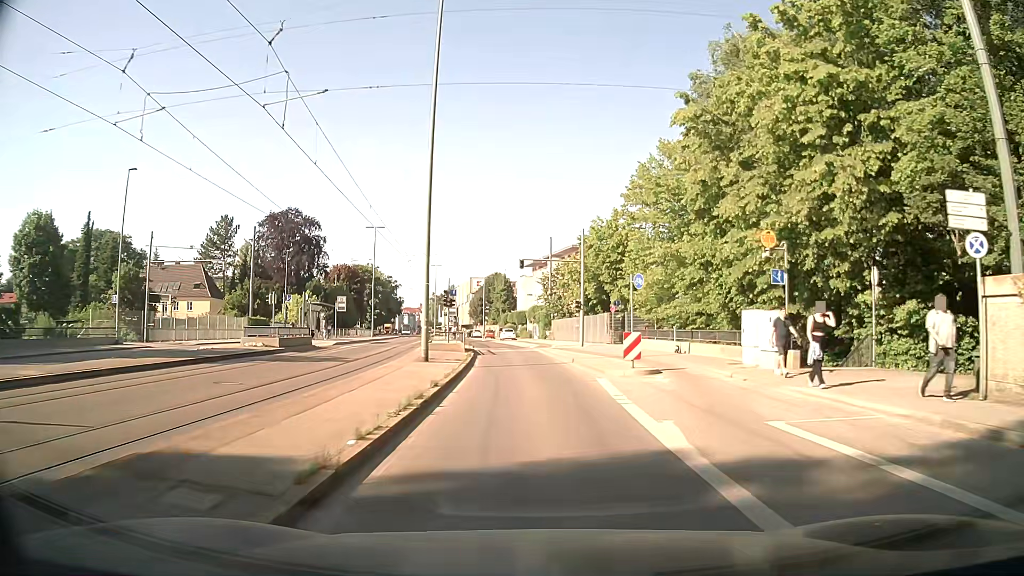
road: secondary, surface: asphalt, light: Day
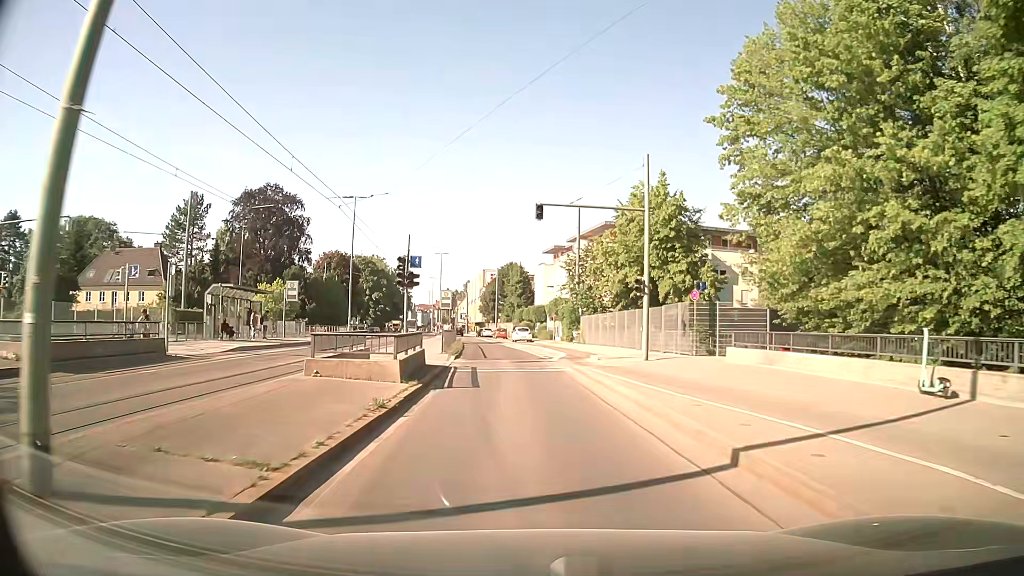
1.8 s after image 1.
(0.0, +19.1) m; -1°
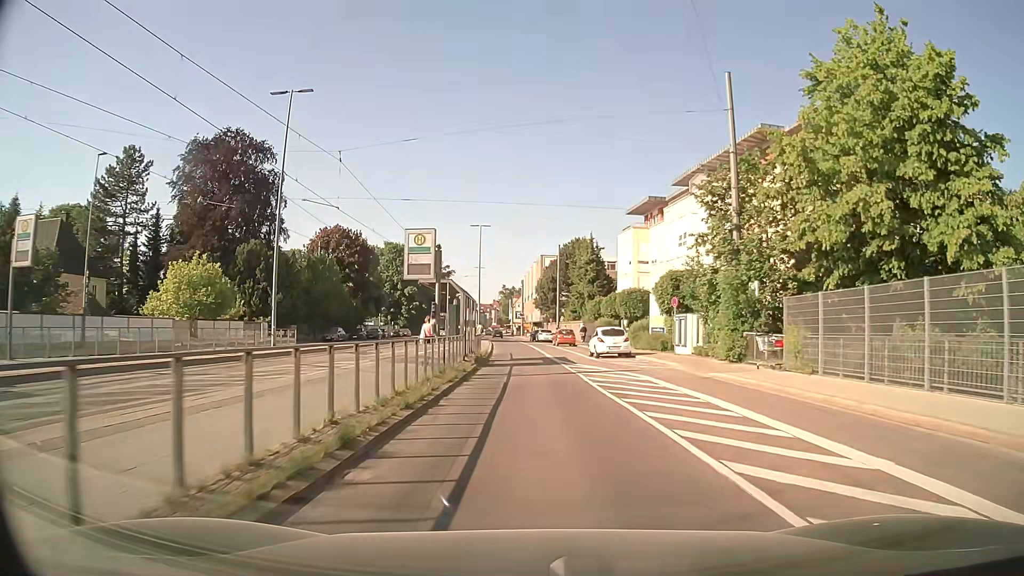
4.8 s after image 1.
(-1.6, +33.7) m; -5°
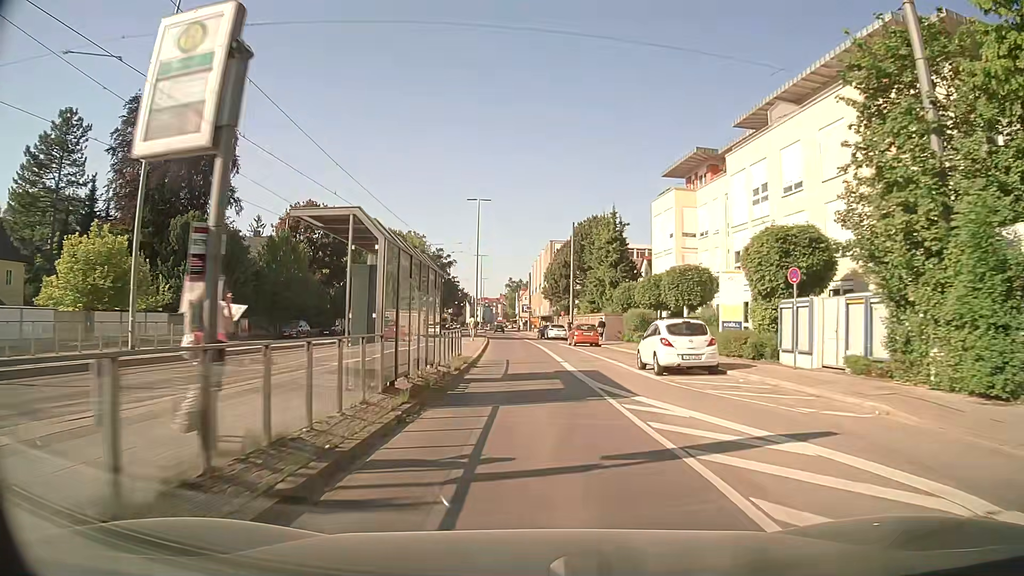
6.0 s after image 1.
(0.0, +14.4) m; 0°
